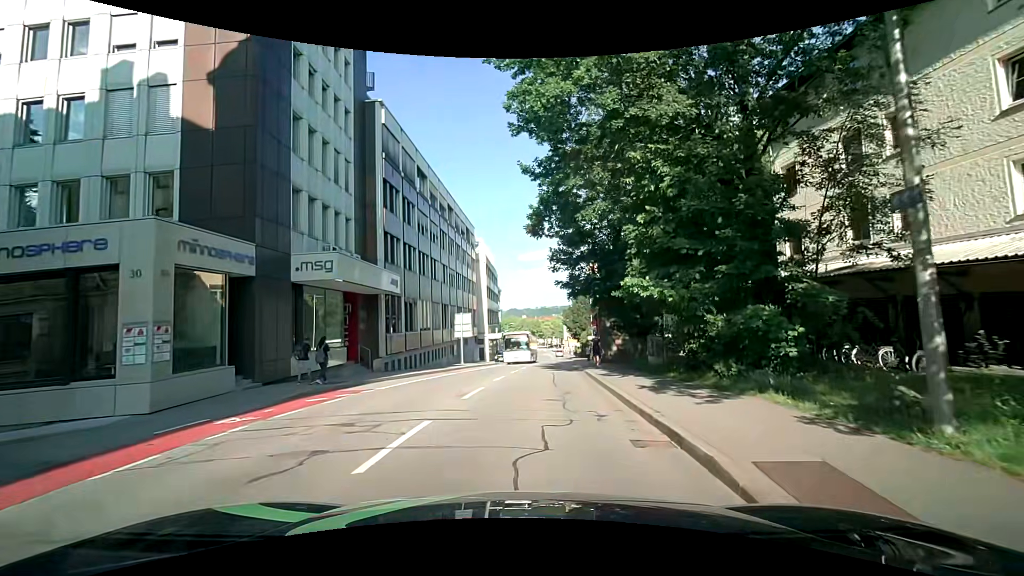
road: tertiary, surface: asphalt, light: Day
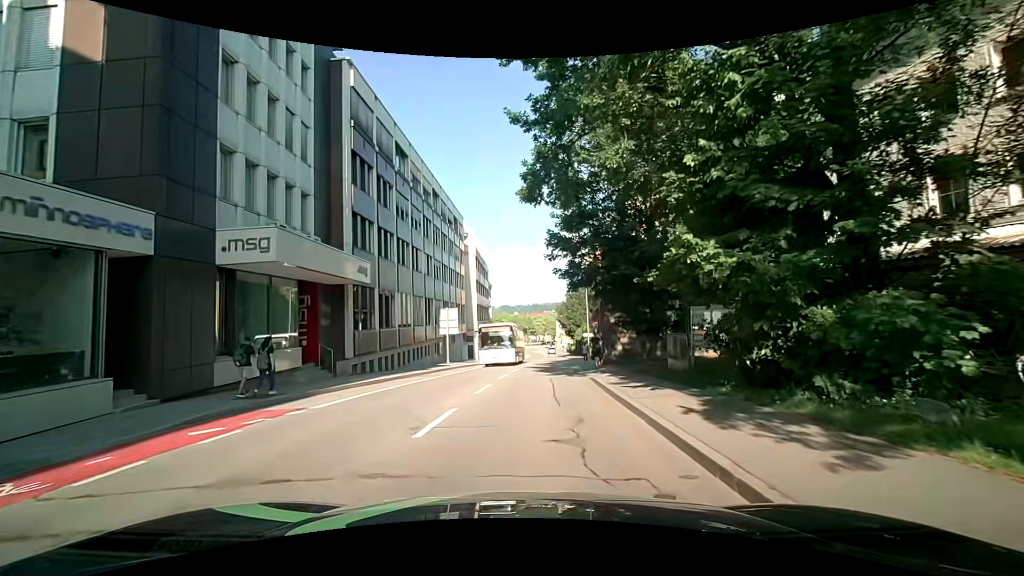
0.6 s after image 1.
(-0.1, +4.2) m; 0°
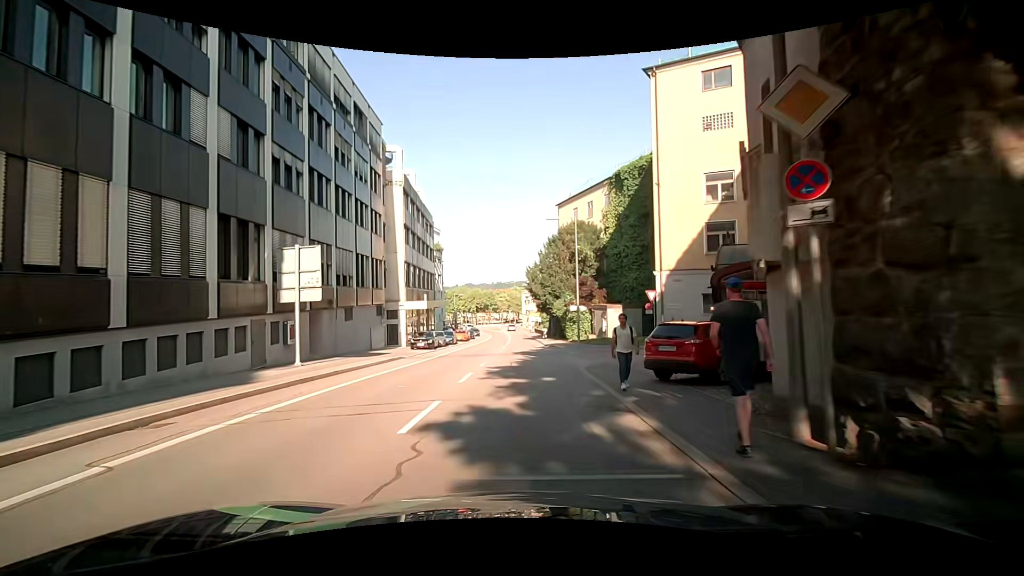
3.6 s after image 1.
(+0.6, +24.3) m; +2°
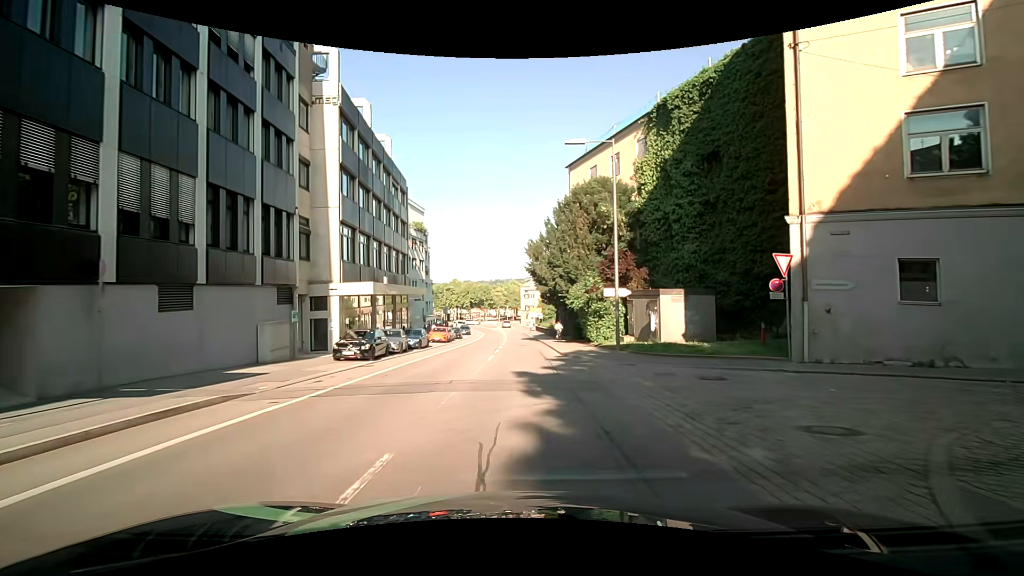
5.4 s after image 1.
(+0.3, +16.1) m; +2°
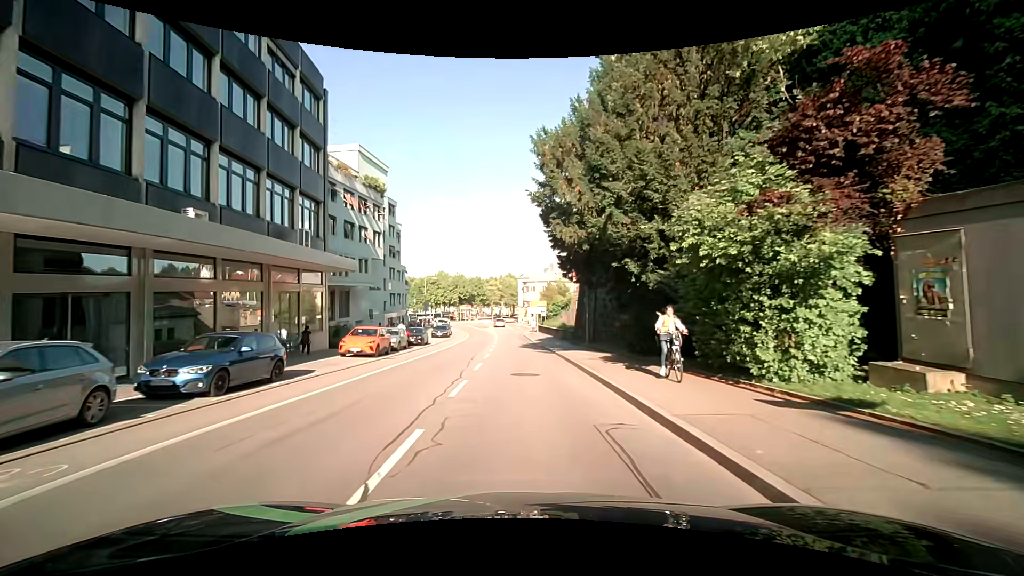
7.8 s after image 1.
(0.0, +22.9) m; 0°
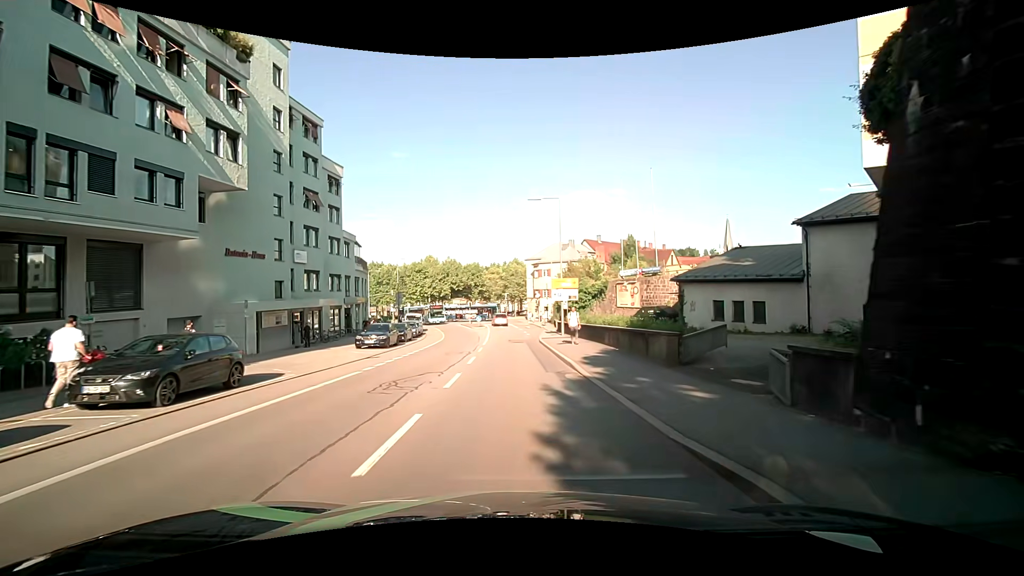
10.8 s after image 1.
(-0.1, +29.0) m; -1°
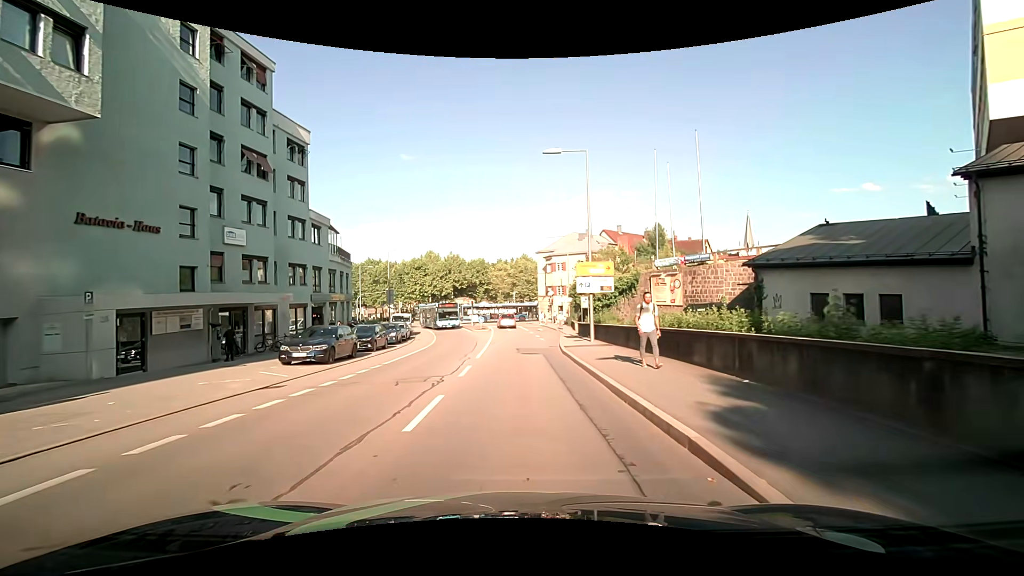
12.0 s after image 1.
(0.0, +10.1) m; 0°
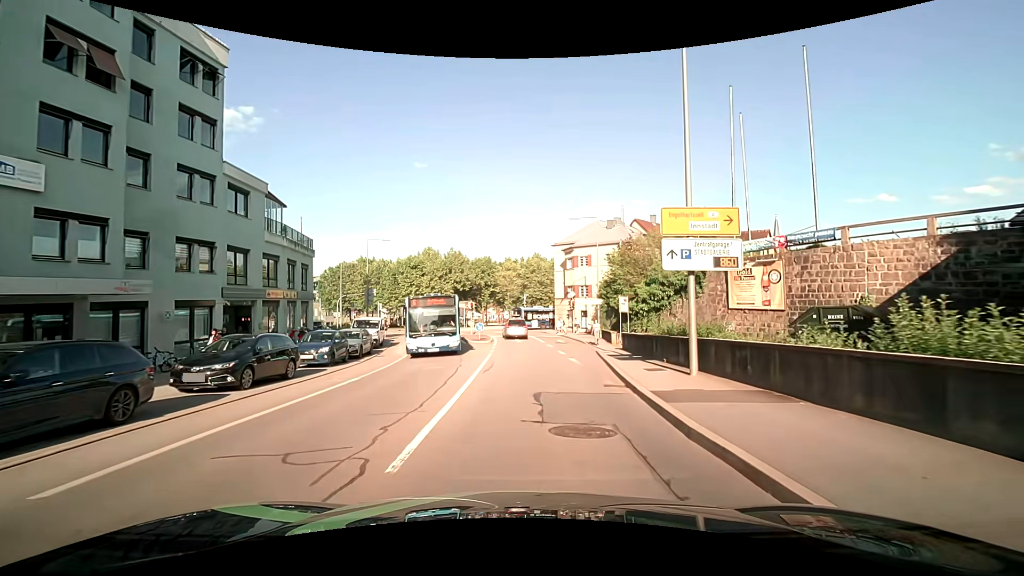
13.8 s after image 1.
(-0.3, +13.5) m; -2°
